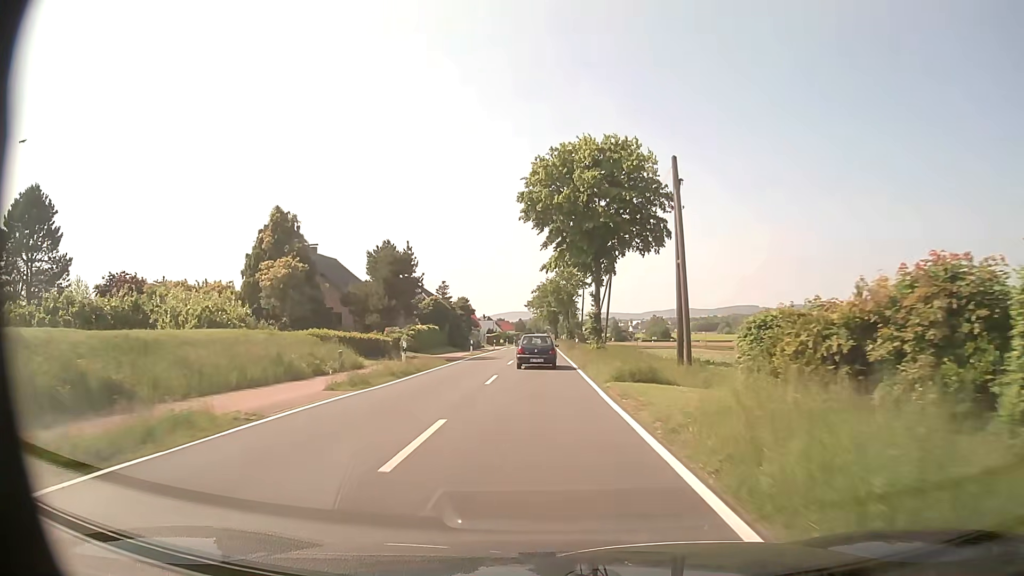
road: tertiary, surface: asphalt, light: Day
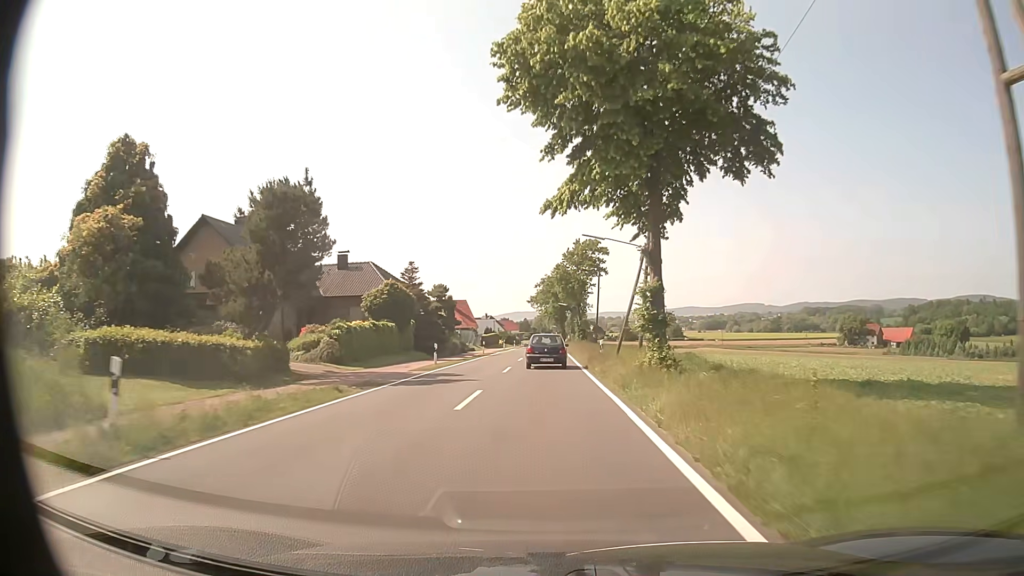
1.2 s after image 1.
(0.0, +18.8) m; 0°
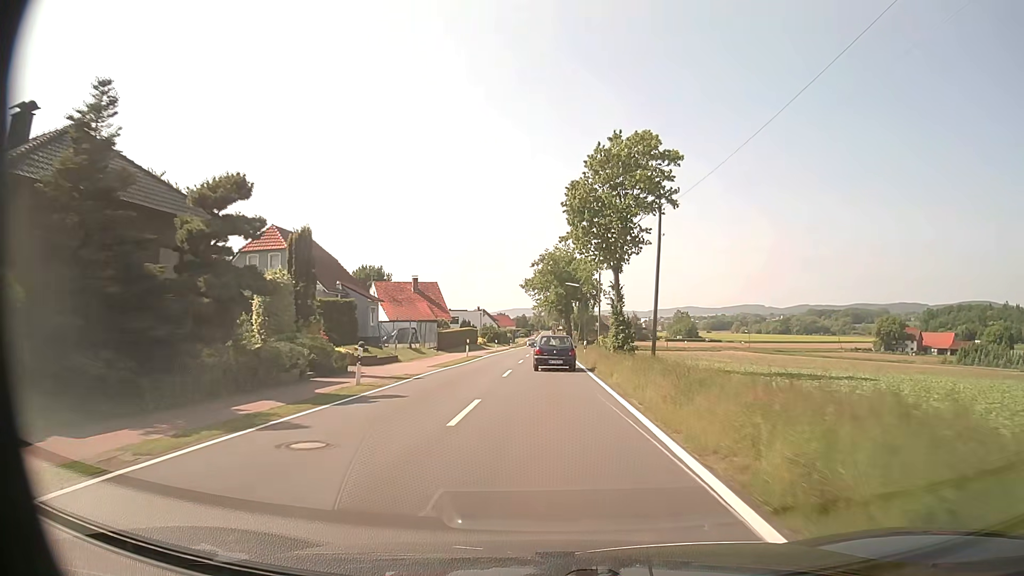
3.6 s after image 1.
(-0.1, +38.0) m; 0°
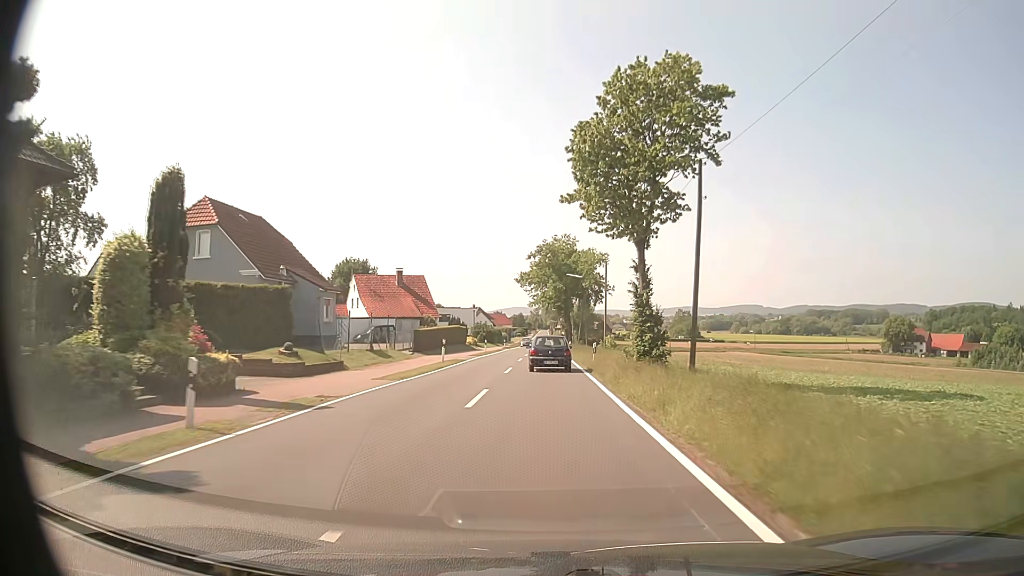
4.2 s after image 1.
(0.0, +9.4) m; 0°
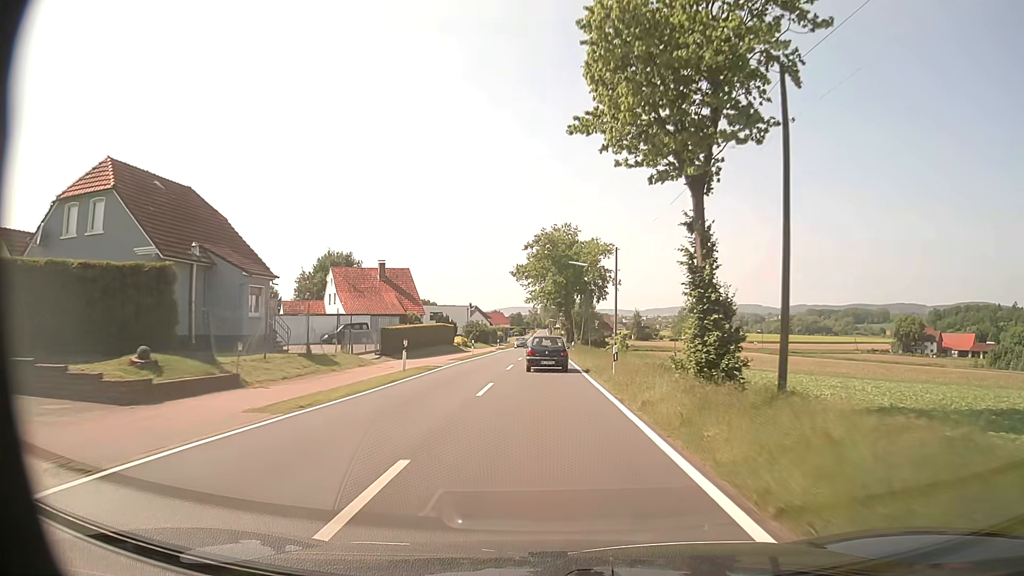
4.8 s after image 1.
(0.0, +9.4) m; 0°
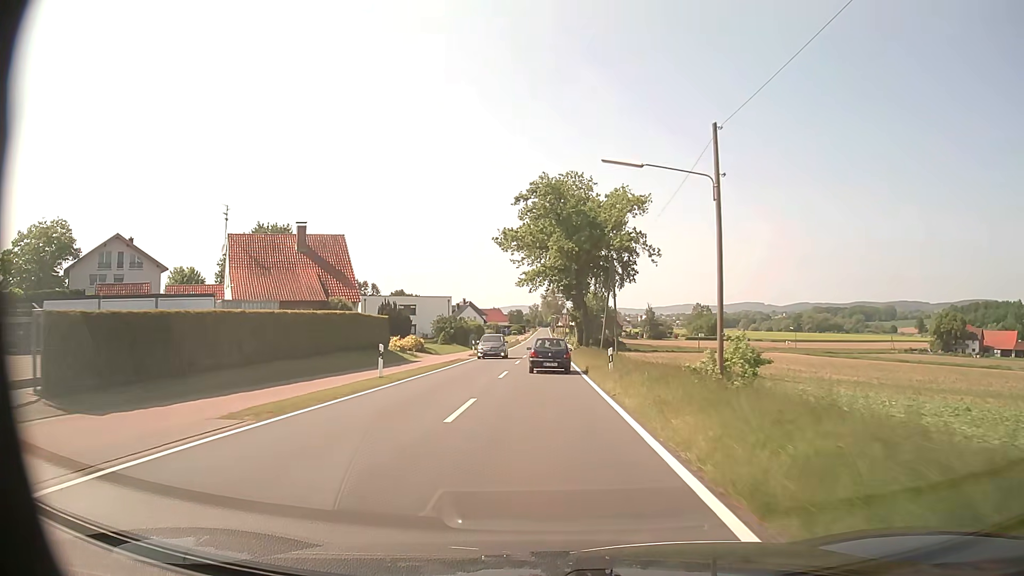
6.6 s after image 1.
(-0.1, +28.6) m; 0°
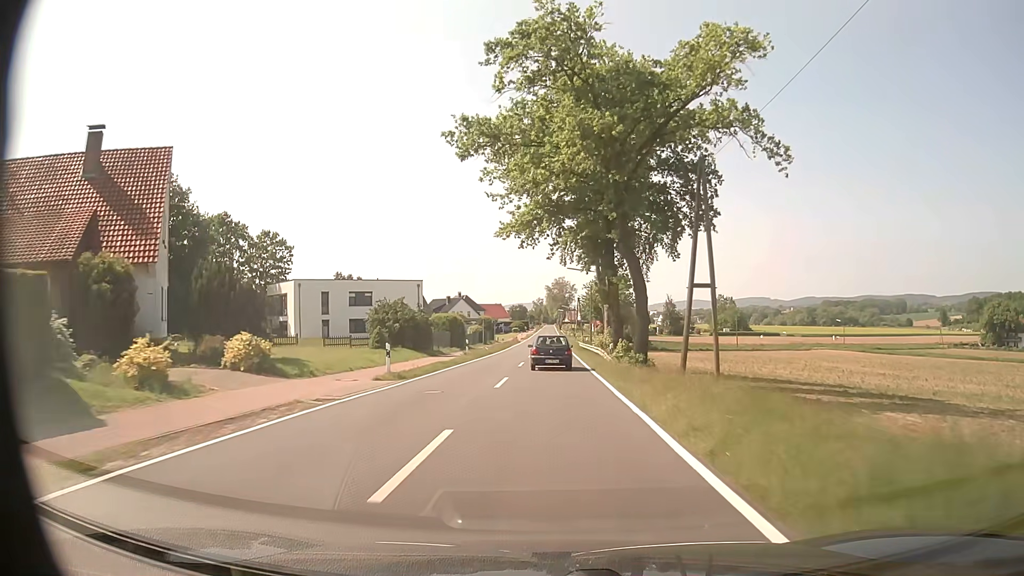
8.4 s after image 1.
(-0.1, +29.3) m; 0°
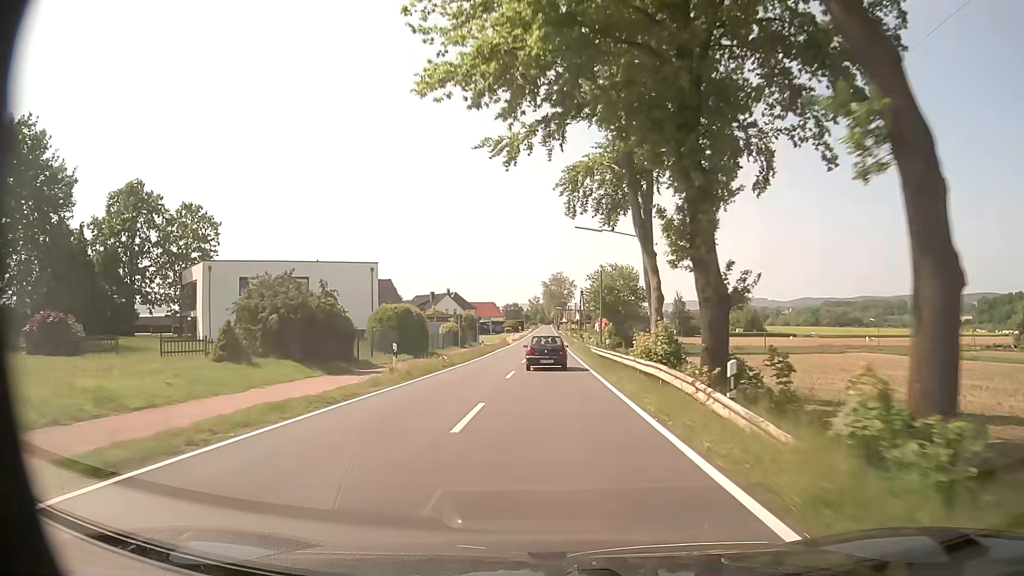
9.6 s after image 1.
(0.0, +20.0) m; 0°
(0, +10) (0, +20) (0, +30) (0, +40) (0, +50) (+1, +60) (+1, +70) (+1, +80) (+1, +90) (+1, +100) m
